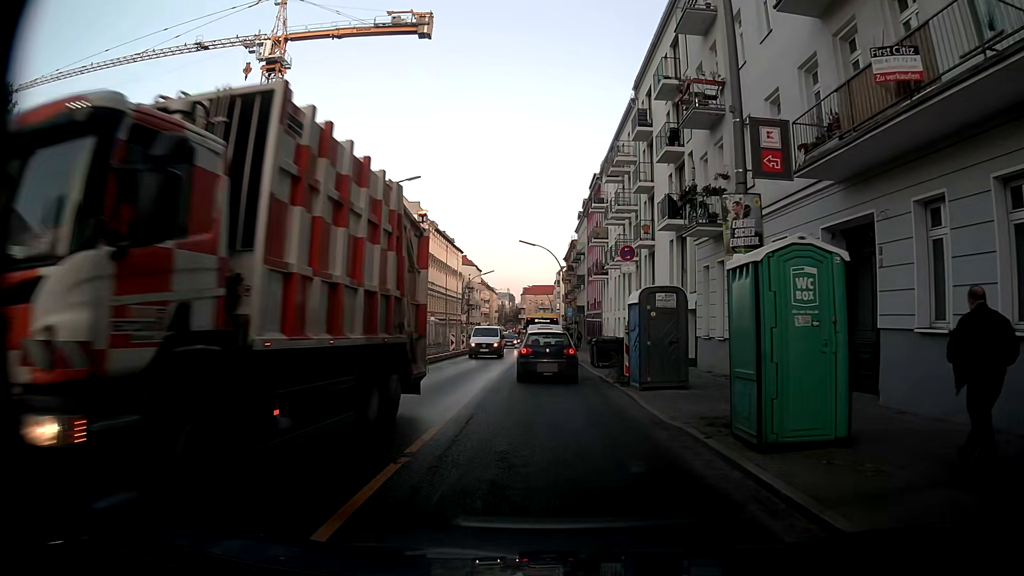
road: tertiary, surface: asphalt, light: Day
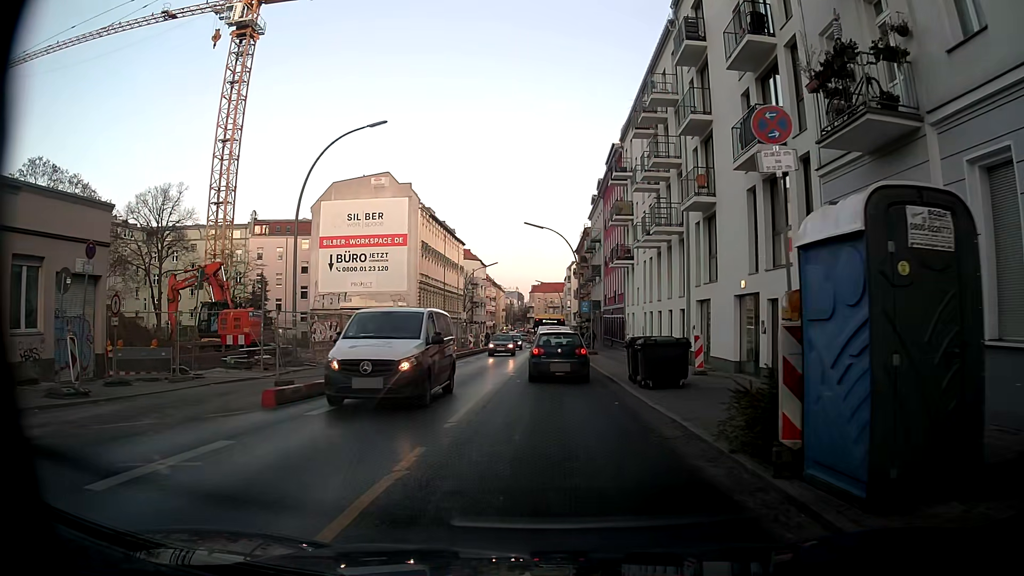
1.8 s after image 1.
(0.0, +10.6) m; 0°
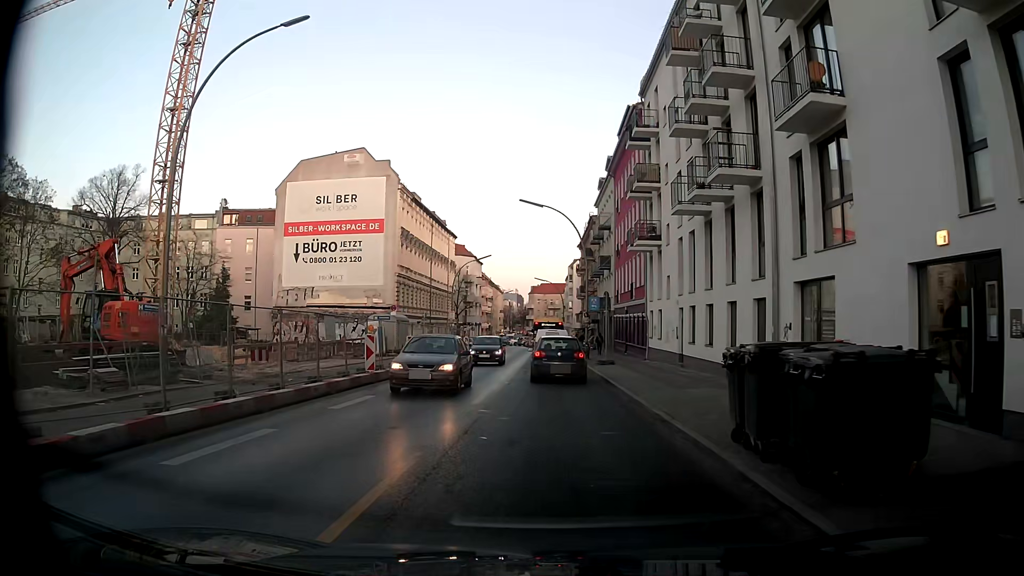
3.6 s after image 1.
(0.0, +10.7) m; +1°
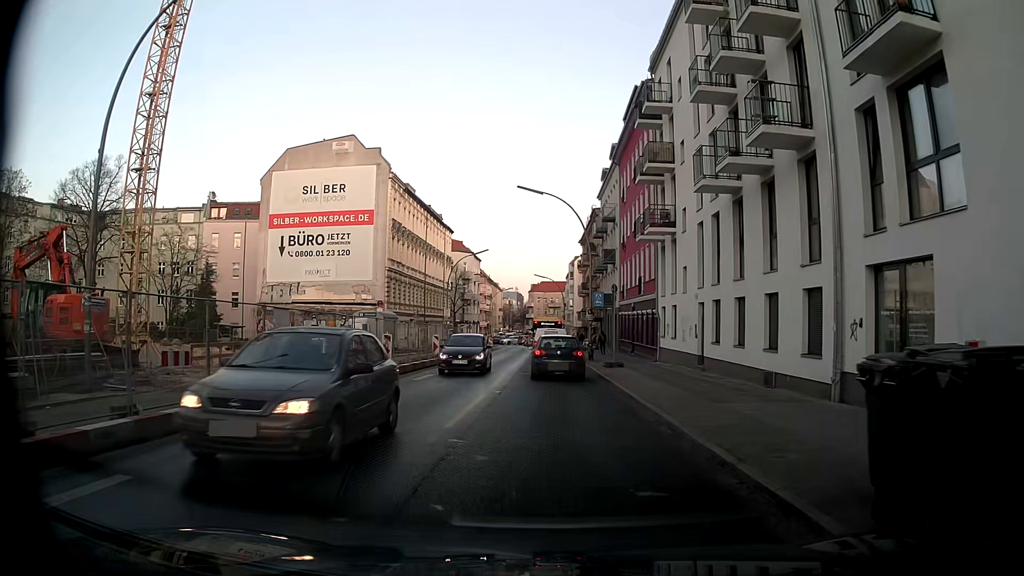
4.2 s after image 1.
(0.0, +3.8) m; -1°
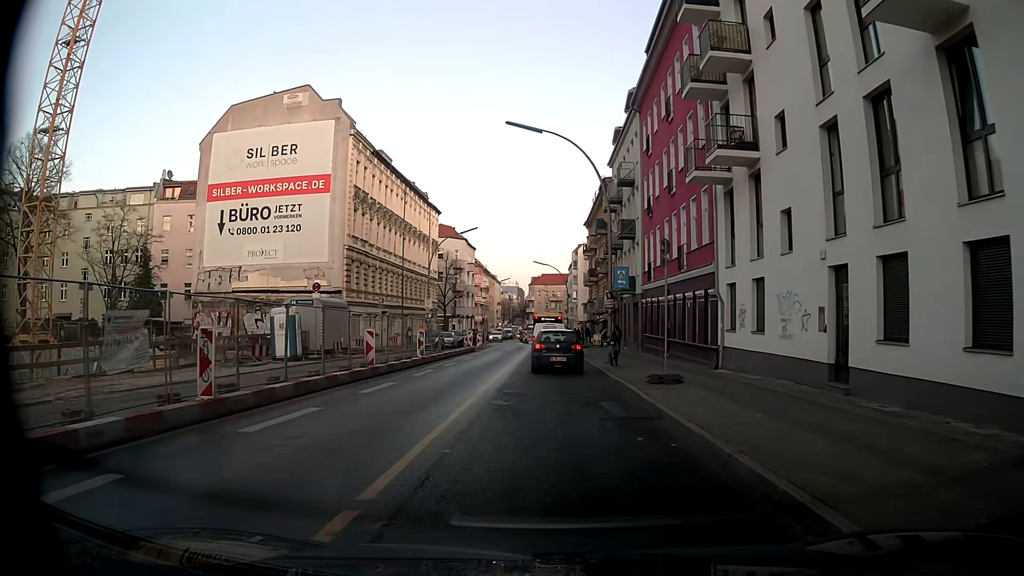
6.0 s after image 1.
(-0.1, +12.3) m; 0°
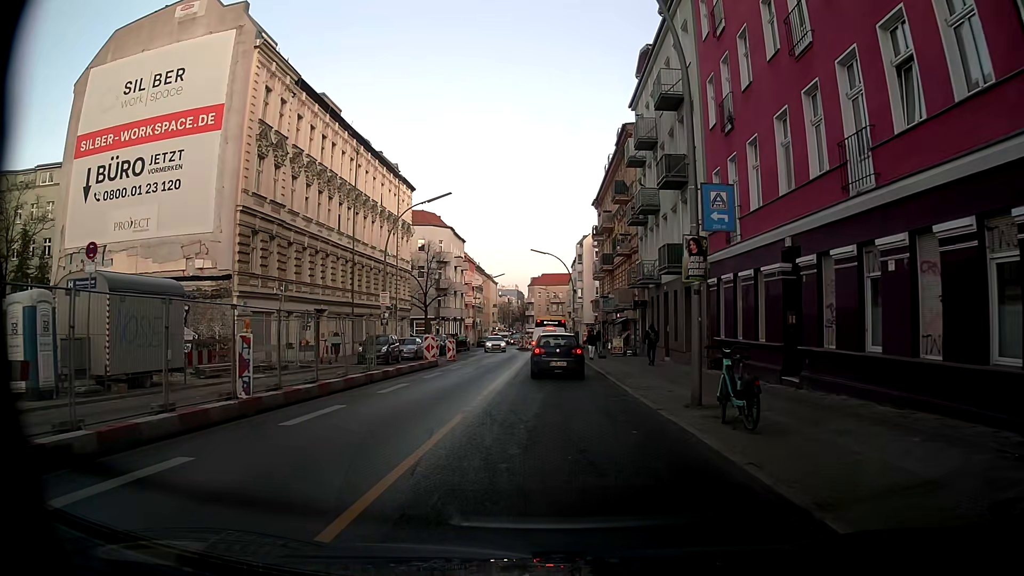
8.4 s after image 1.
(-0.1, +16.7) m; 0°
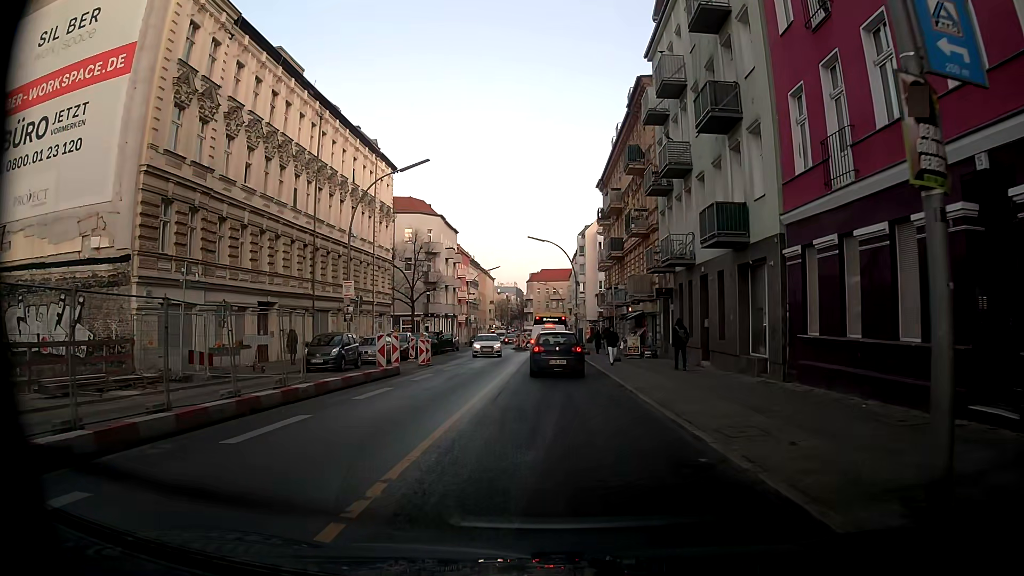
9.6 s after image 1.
(0.0, +8.0) m; -1°
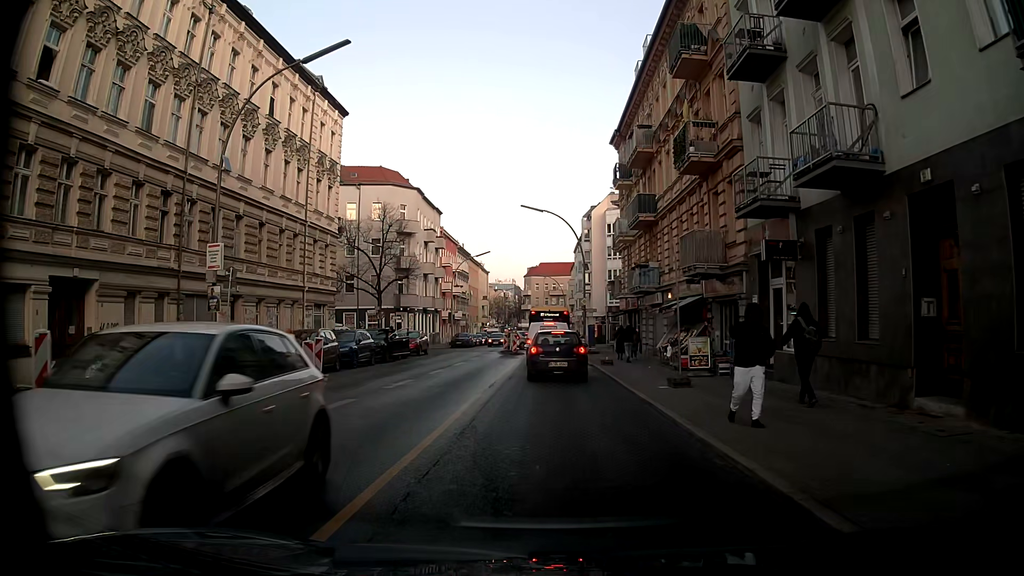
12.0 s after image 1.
(+0.3, +15.2) m; +2°
